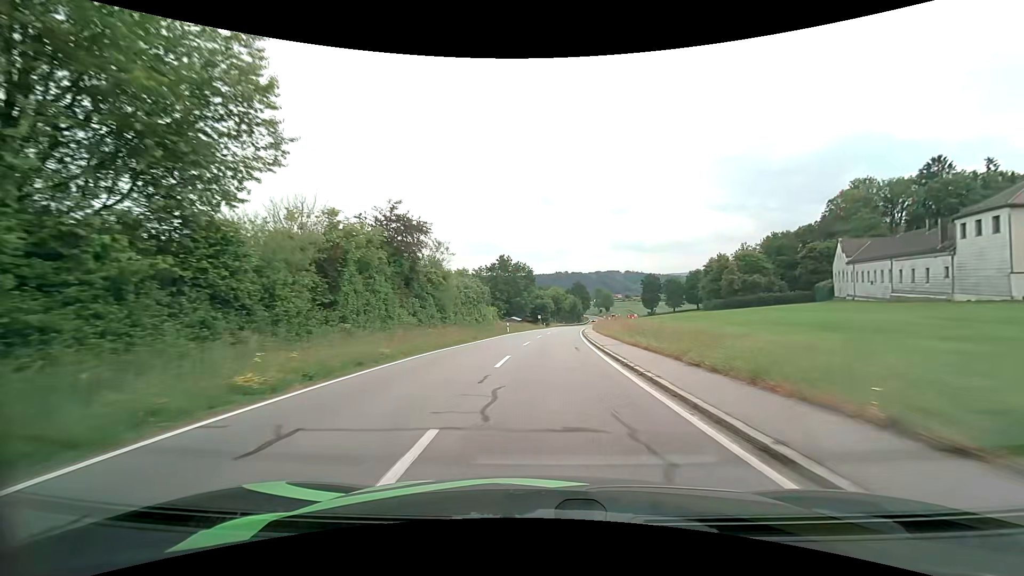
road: tertiary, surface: asphalt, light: Day
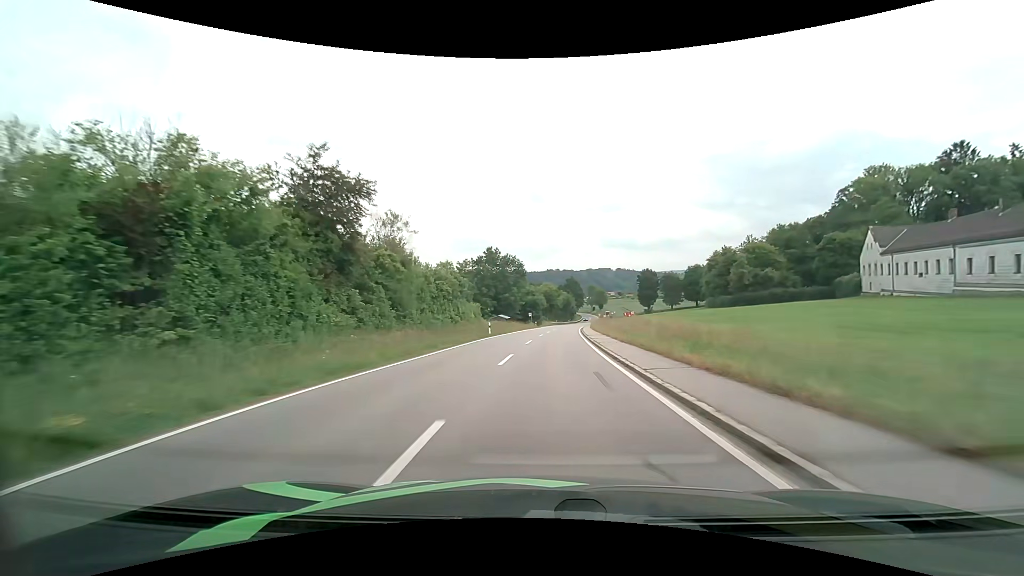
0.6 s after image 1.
(+0.1, +10.8) m; +1°
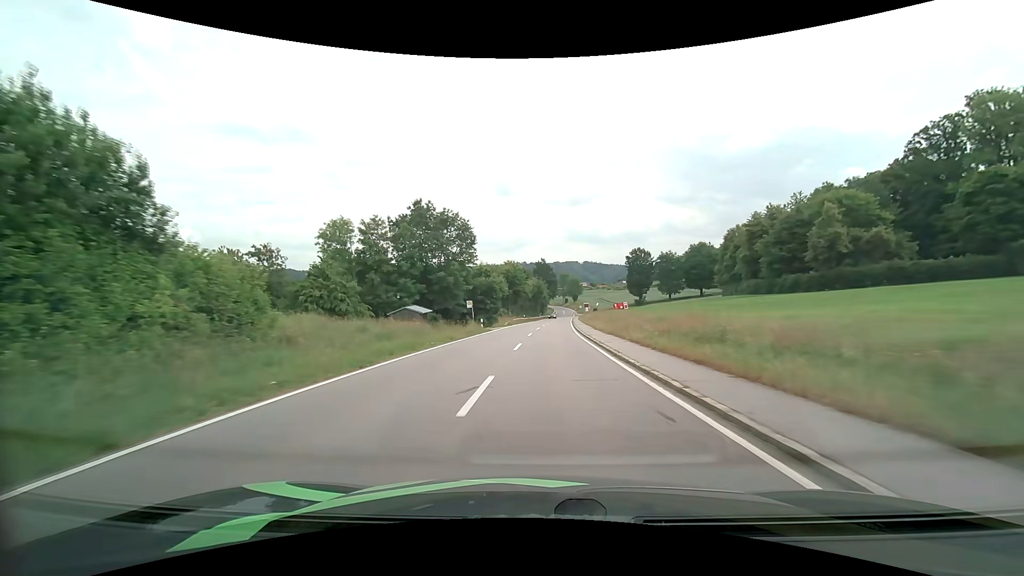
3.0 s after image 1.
(+1.4, +43.4) m; +4°
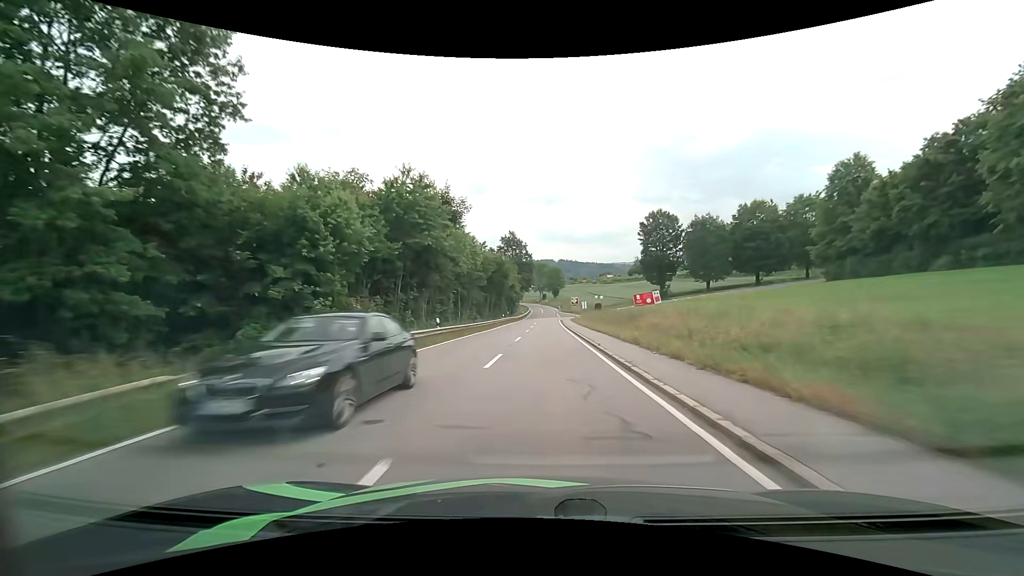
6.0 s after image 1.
(+1.8, +54.4) m; +3°
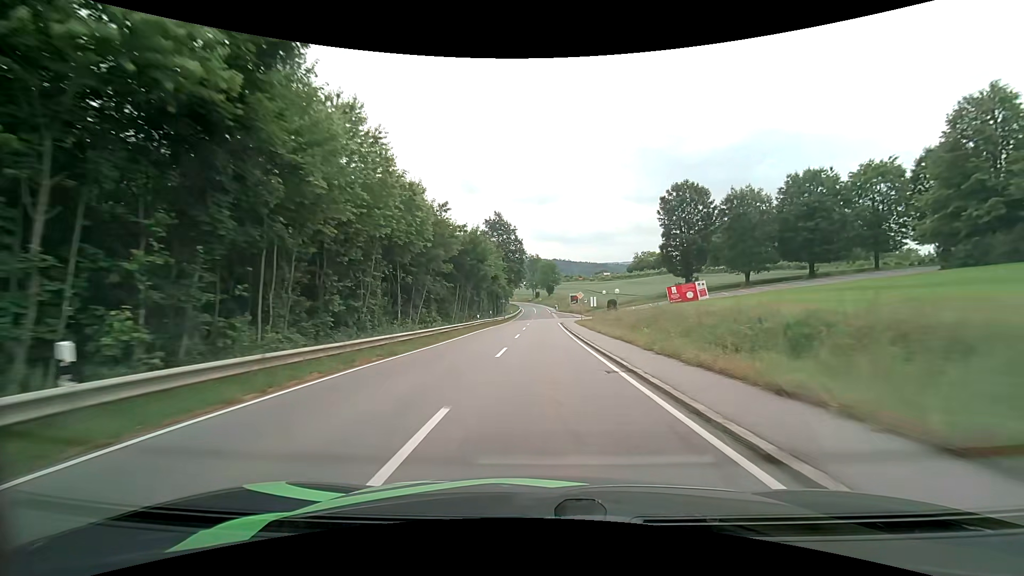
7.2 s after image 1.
(+0.1, +21.1) m; +1°
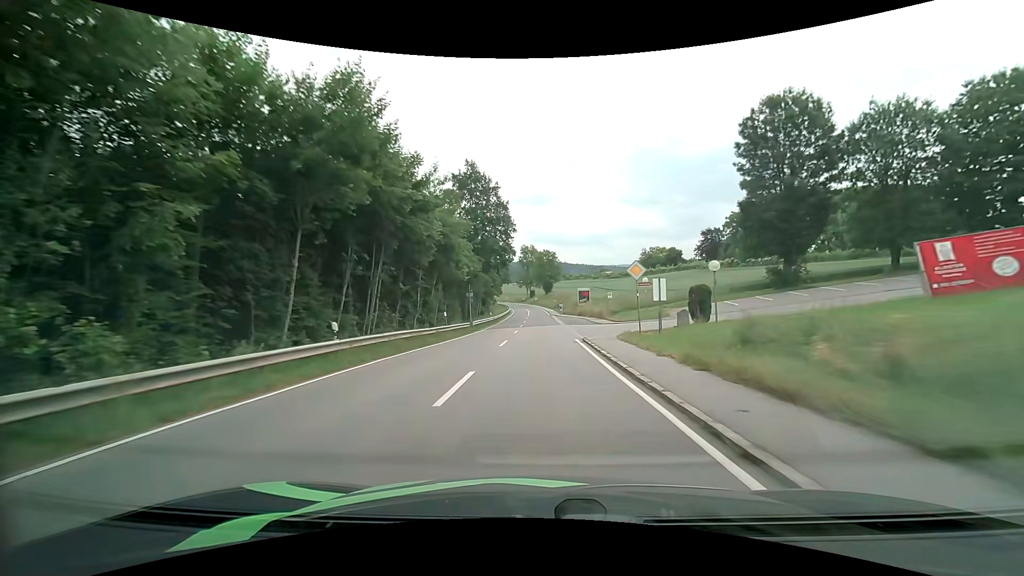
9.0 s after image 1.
(+0.3, +31.6) m; +1°
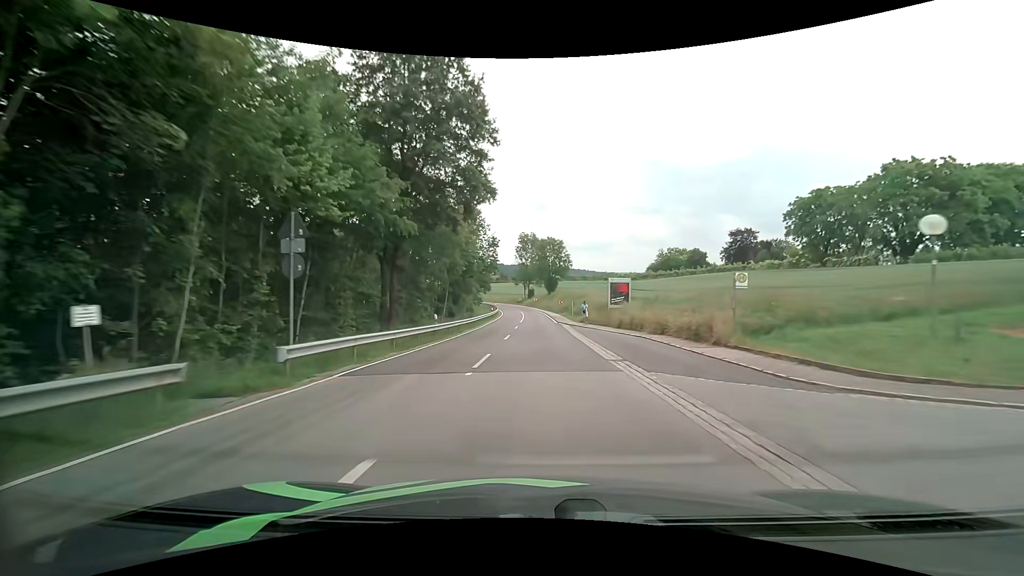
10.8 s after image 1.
(-0.2, +31.3) m; 0°
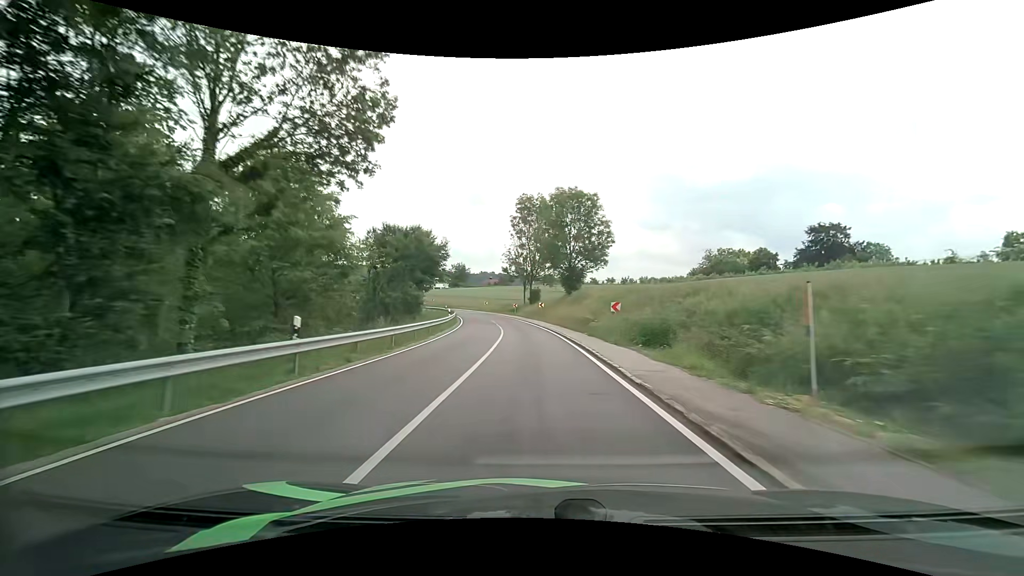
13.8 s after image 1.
(0.0, +51.9) m; -1°
(0, +10) (0, +20) (-1, +30) (-1, +40) (-3, +50) (-4, +60) (-7, +69) (-10, +79) (-14, +88) (-18, +97) m
